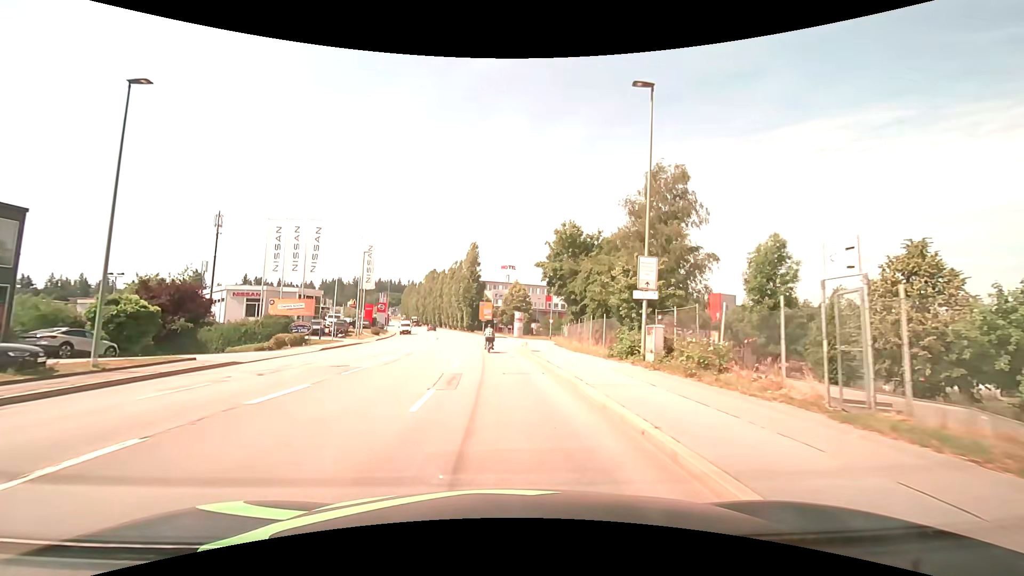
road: tertiary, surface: asphalt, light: Day
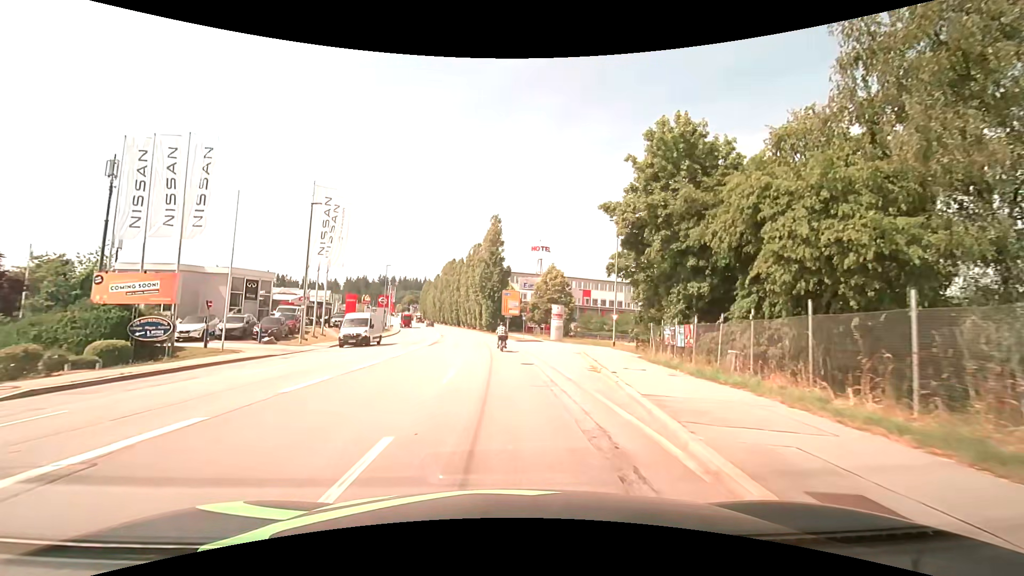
(-0.6, +23.6) m; -3°
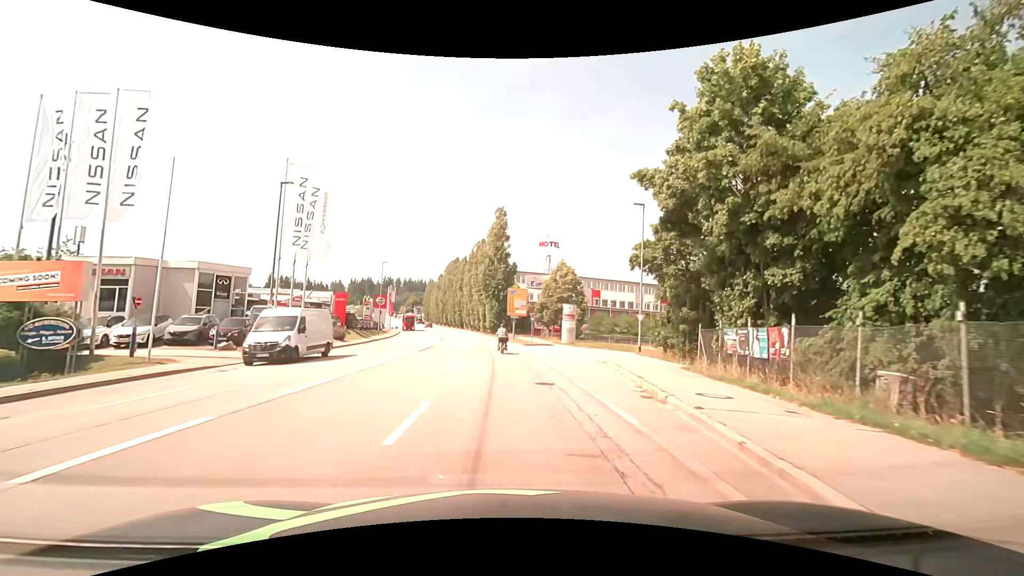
(-0.1, +5.9) m; 0°
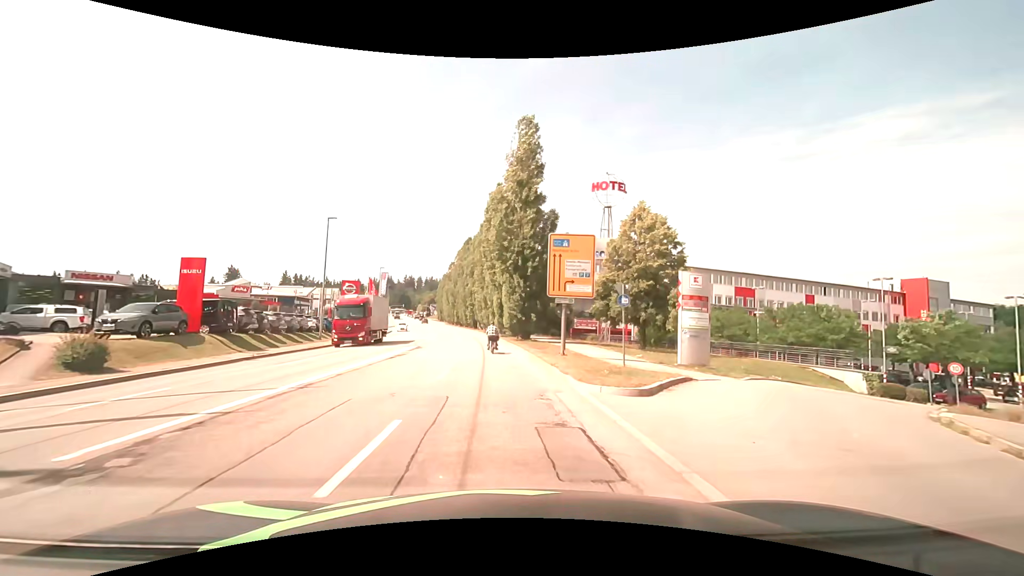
(-0.8, +29.6) m; -4°
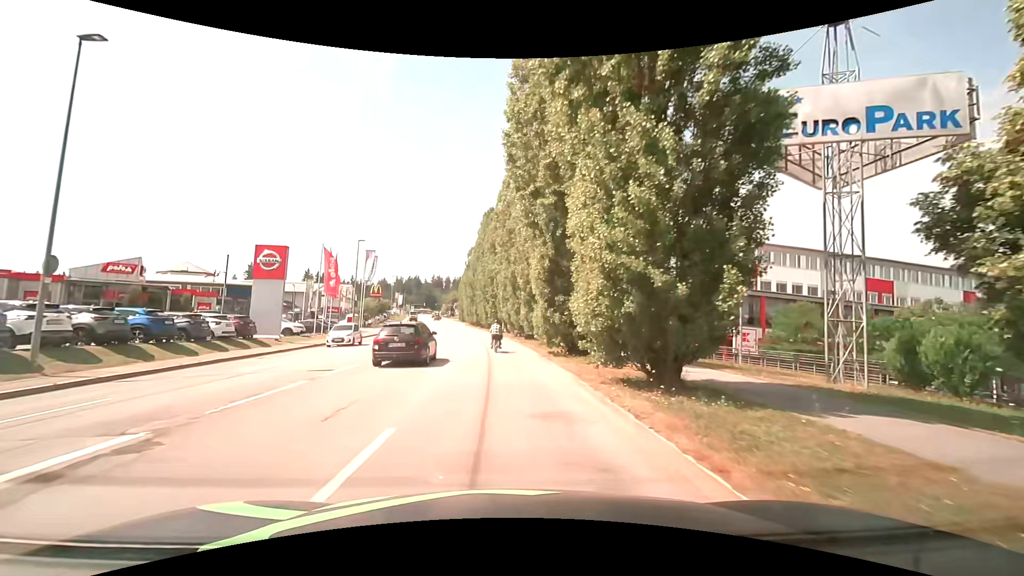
(-0.7, +27.4) m; -3°
(0, +10) (-1, +20) (-1, +30) (-2, +40) (-3, +50) (-4, +60) (-5, +70) (-7, +80) (-8, +90) (-10, +99) m
